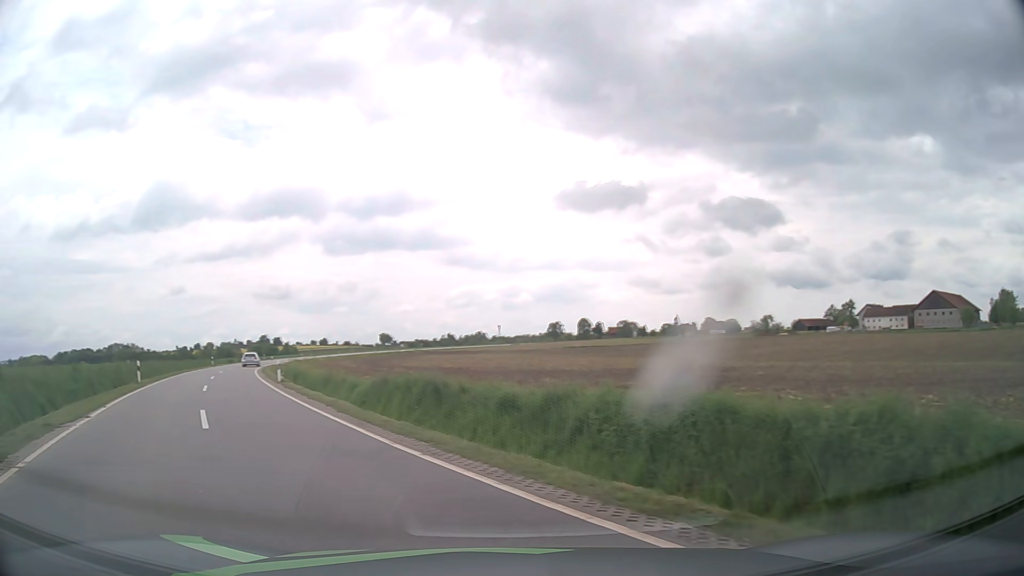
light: Day
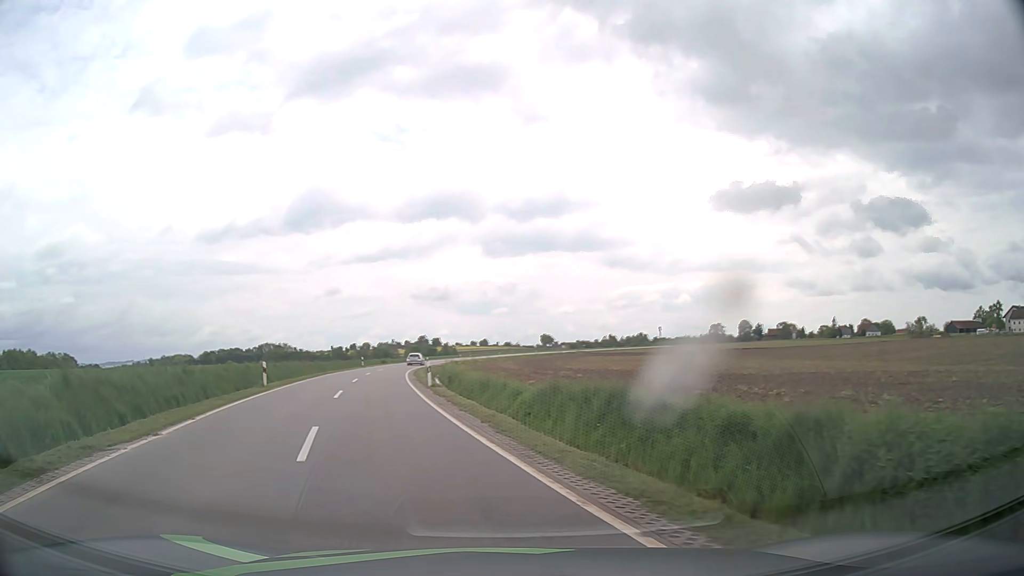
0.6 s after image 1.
(-0.5, +3.8) m; -14°
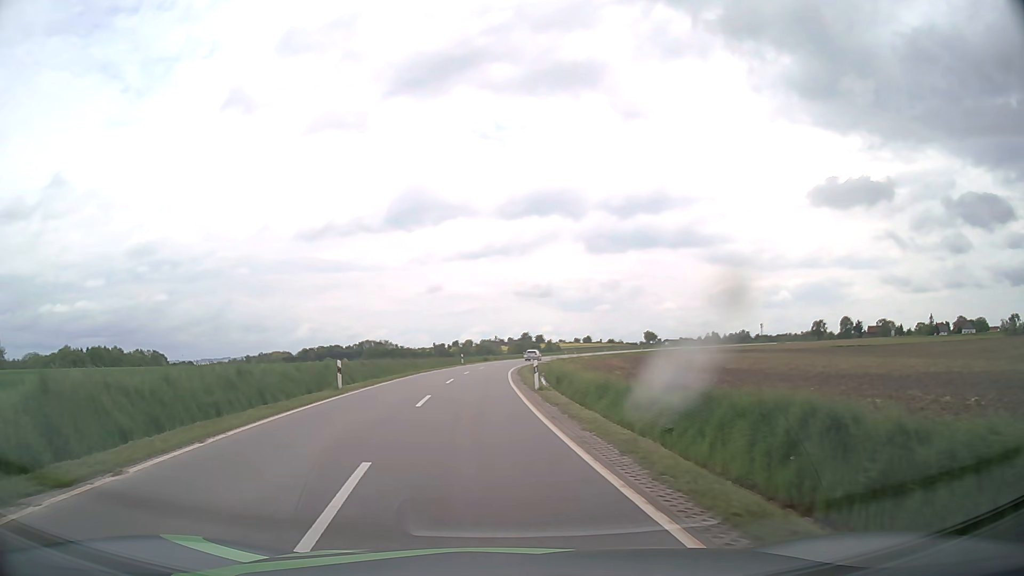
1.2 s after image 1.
(-0.4, +4.5) m; -9°
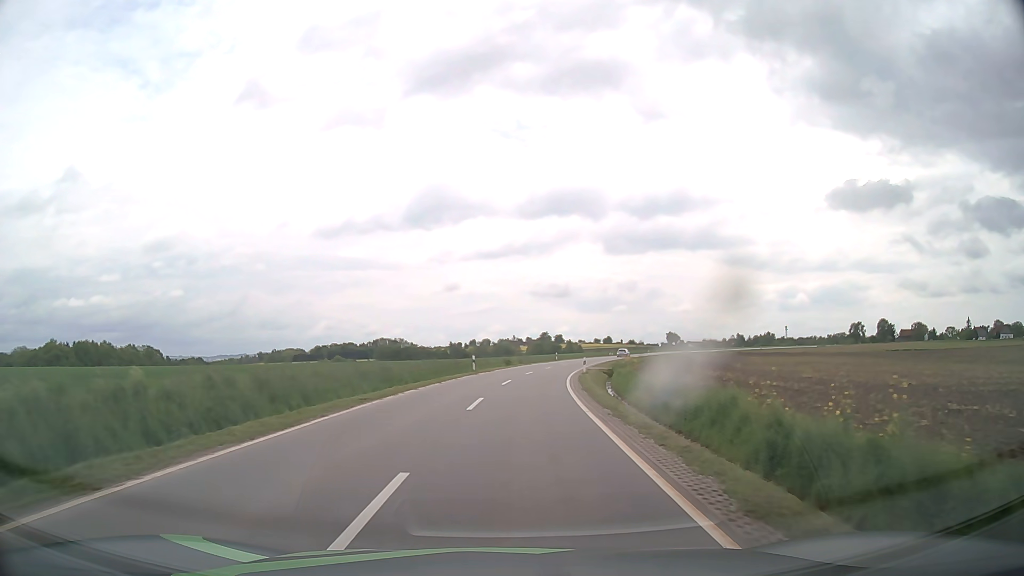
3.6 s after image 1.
(-1.6, +25.5) m; -2°
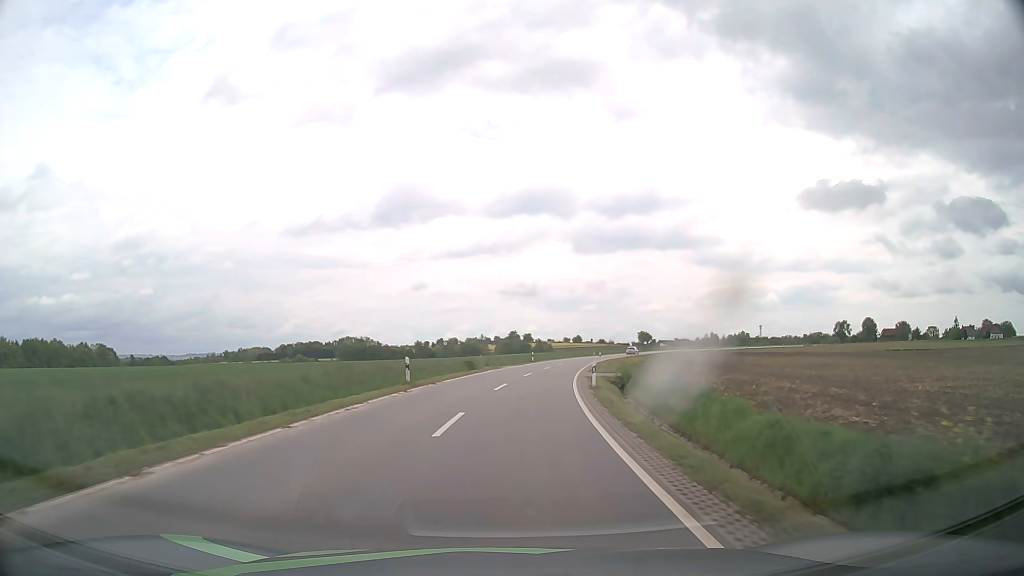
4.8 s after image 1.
(+0.4, +17.5) m; +3°
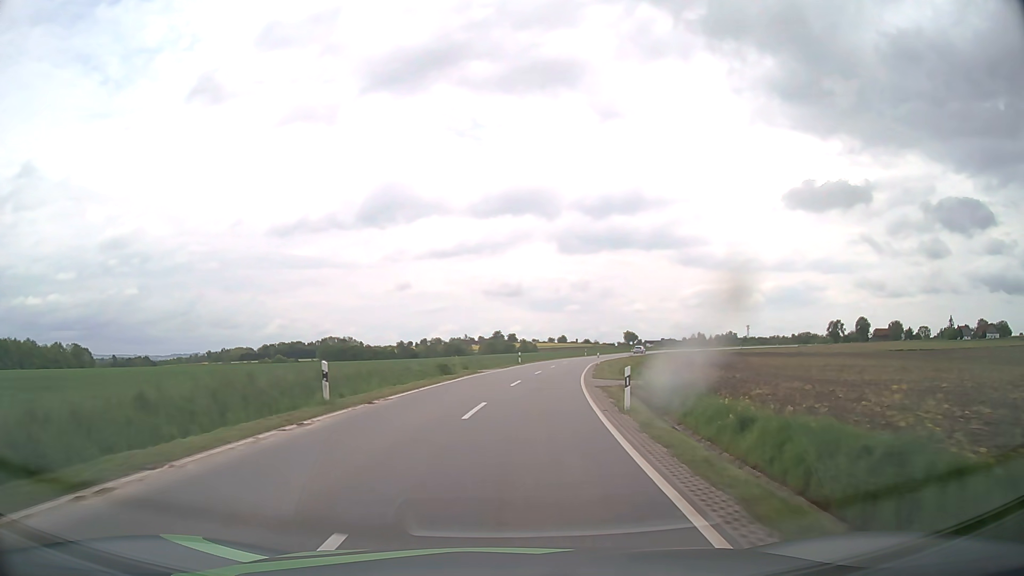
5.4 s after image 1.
(+0.1, +9.8) m; +1°
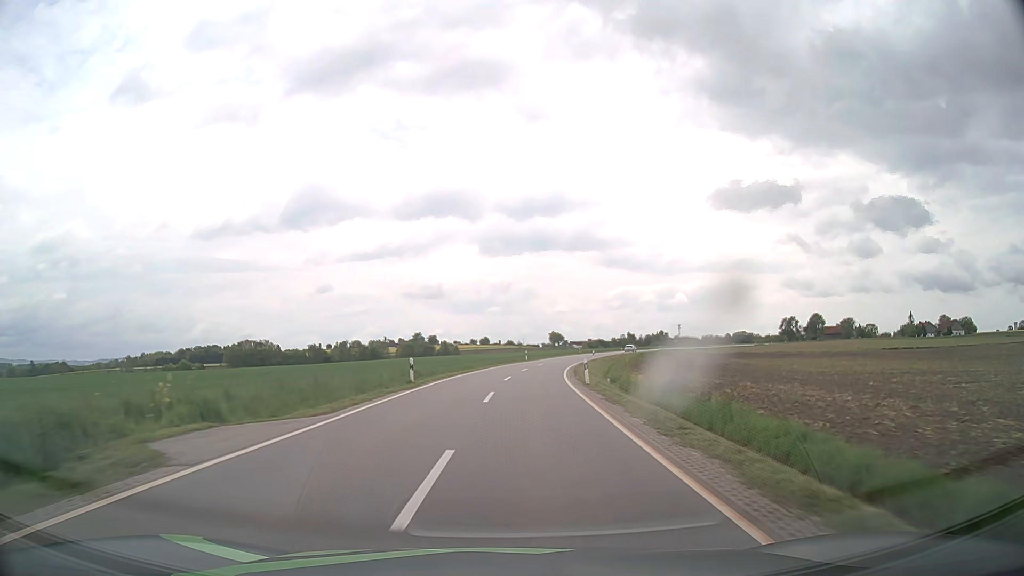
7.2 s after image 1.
(+1.7, +32.5) m; +7°
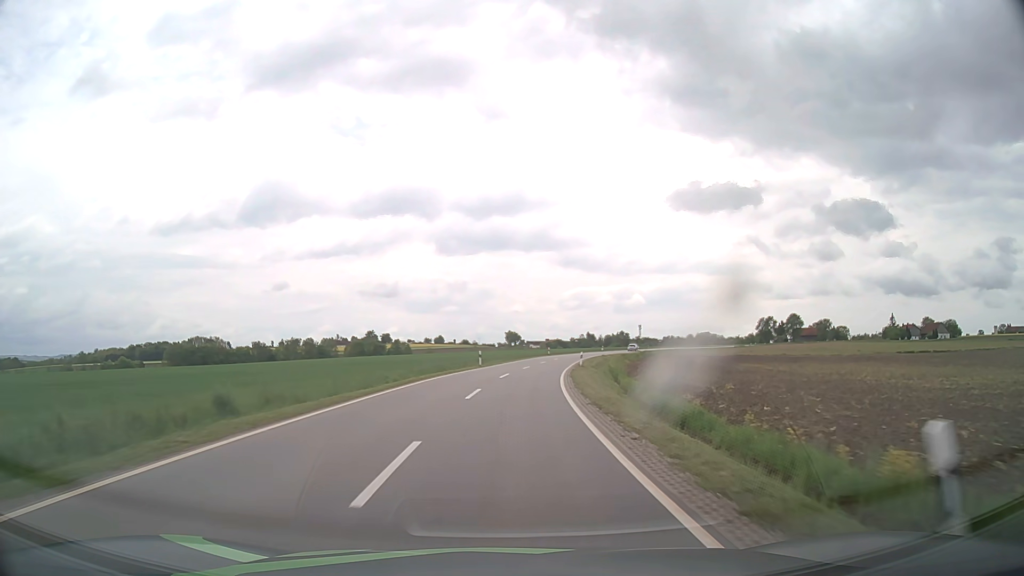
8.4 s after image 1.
(+0.7, +23.9) m; +4°
(0, +10) (0, +20) (+1, +30) (+2, +40) (+3, +50) (+5, +60) (+6, +70) (+8, +79) (+10, +89) (+13, +99) m
